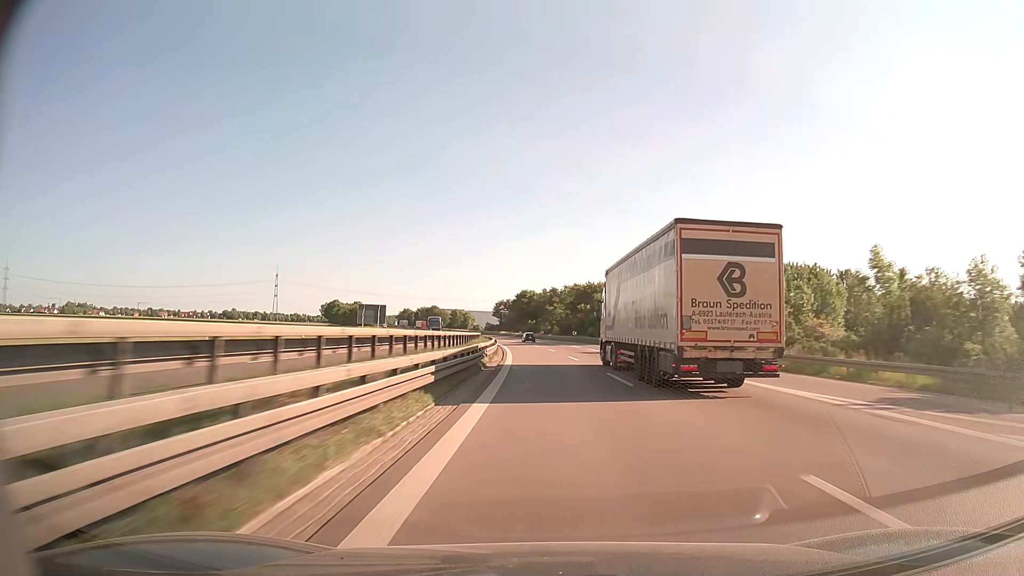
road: trunk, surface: asphalt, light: Day
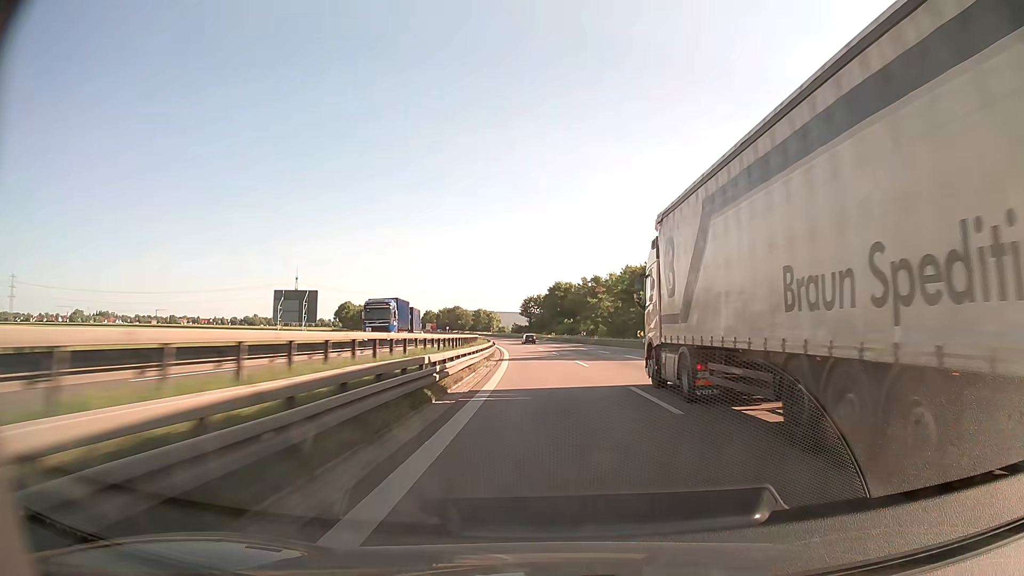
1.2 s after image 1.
(-1.0, +42.9) m; -3°
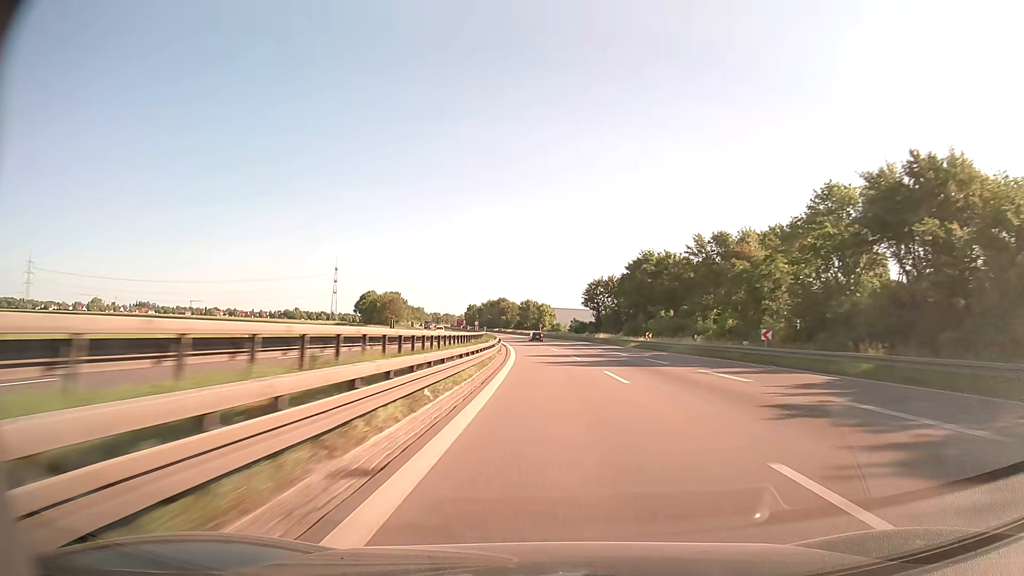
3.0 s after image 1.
(-2.8, +64.1) m; -5°
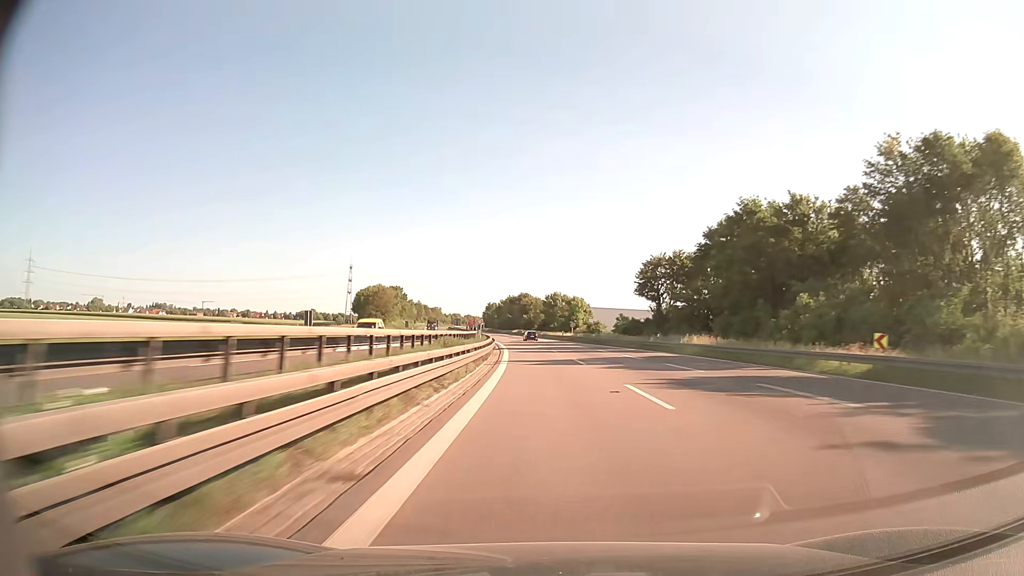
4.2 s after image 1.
(-1.0, +42.7) m; -2°
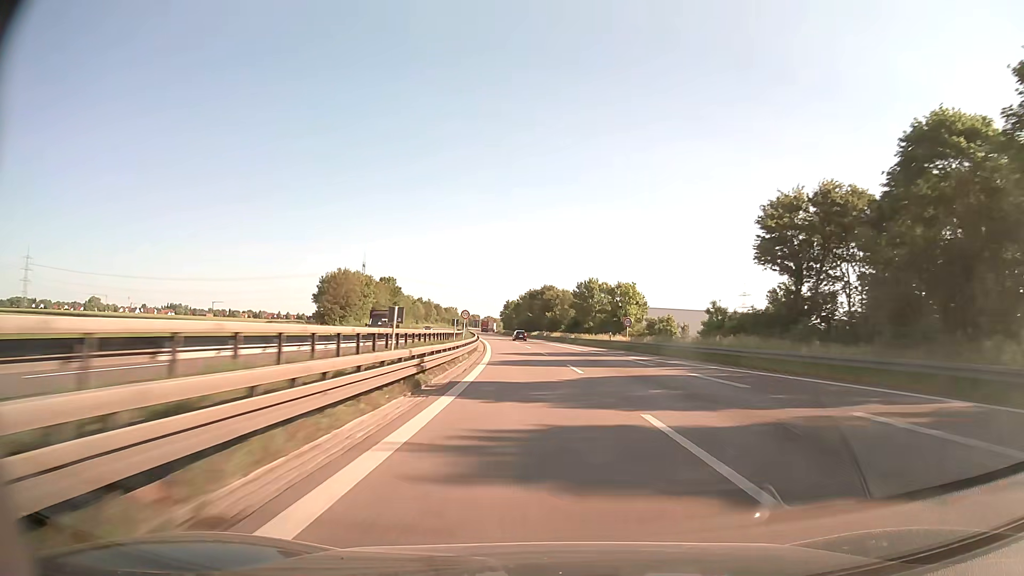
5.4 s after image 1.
(-0.9, +42.7) m; -2°
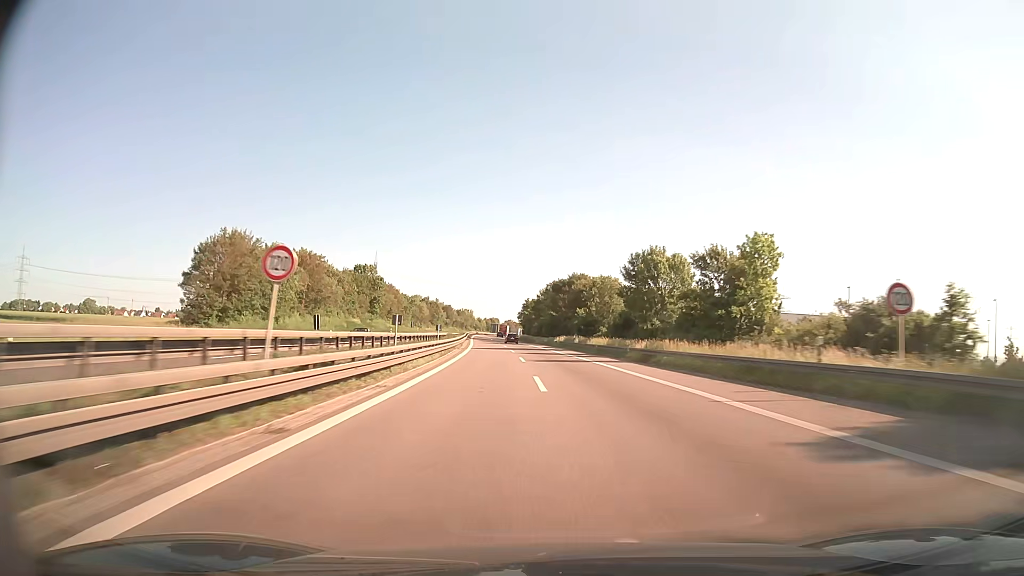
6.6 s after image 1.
(-0.7, +42.6) m; -2°
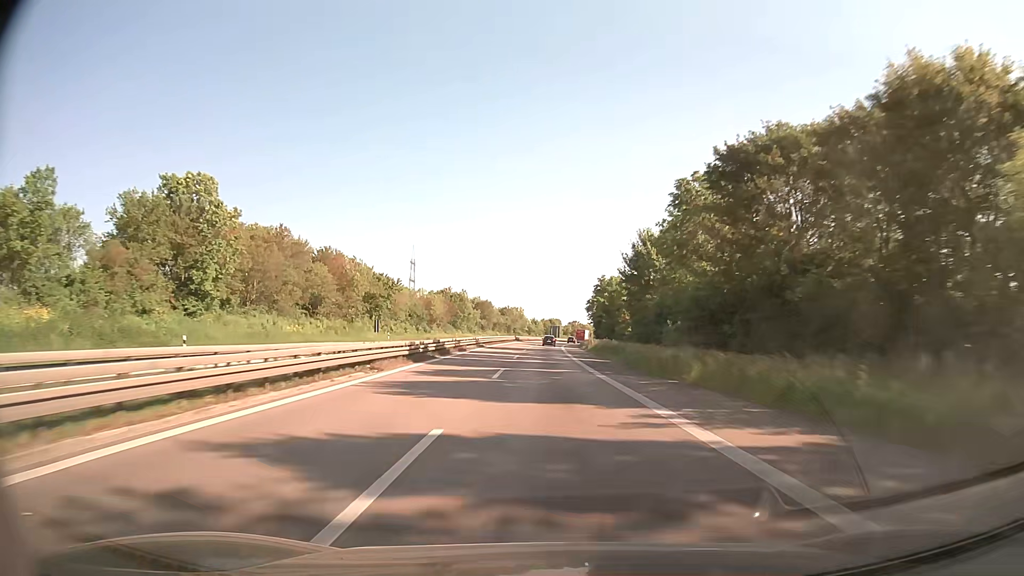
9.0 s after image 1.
(-4.3, +84.7) m; -5°
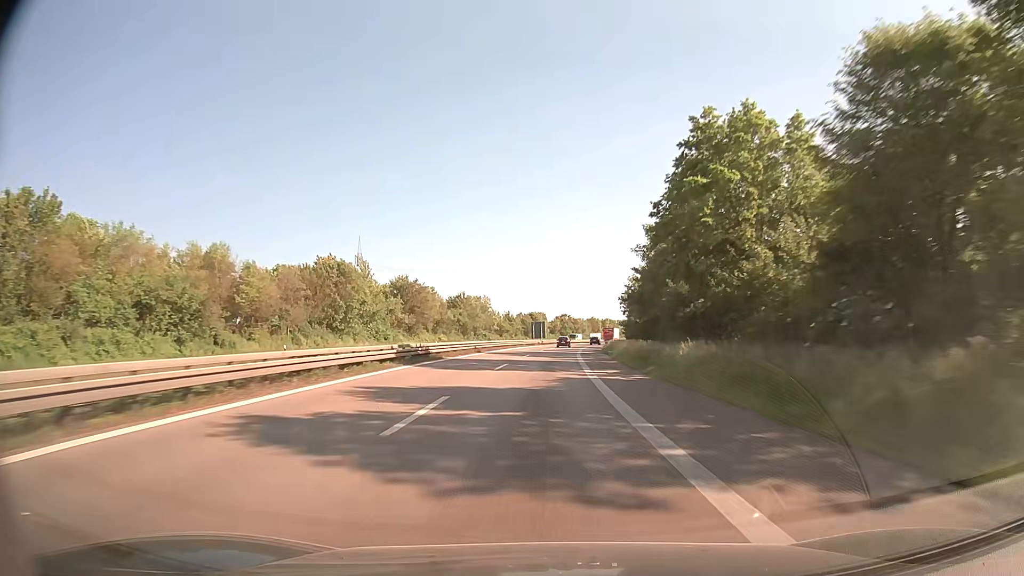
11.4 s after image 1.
(+0.1, +84.4) m; +1°
(0, +10) (0, +20) (0, +30) (+1, +40) (+1, +50) (+1, +60) (+2, +70) (+3, +80) (+3, +90) (+4, +100) m
